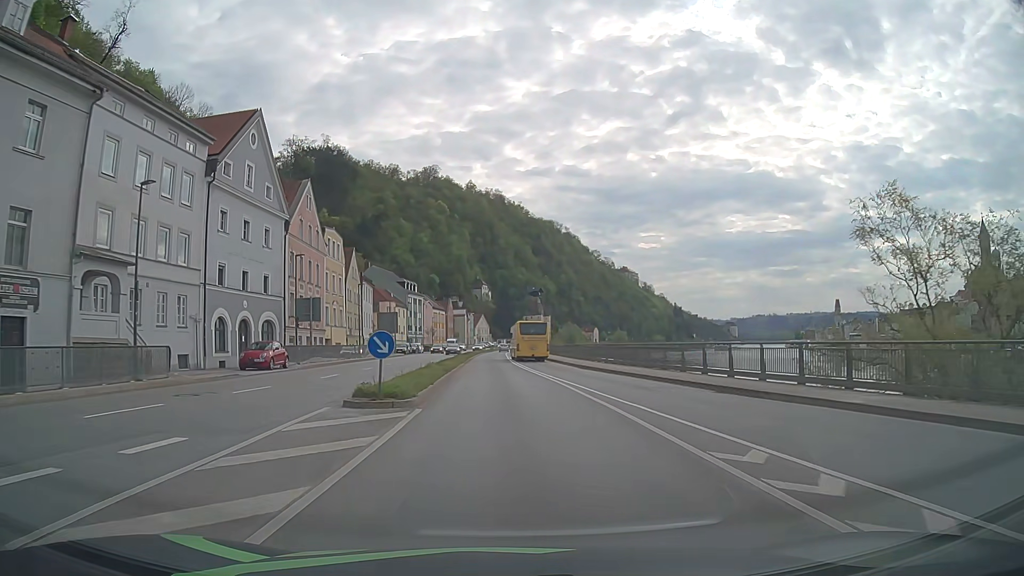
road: primary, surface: asphalt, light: Day
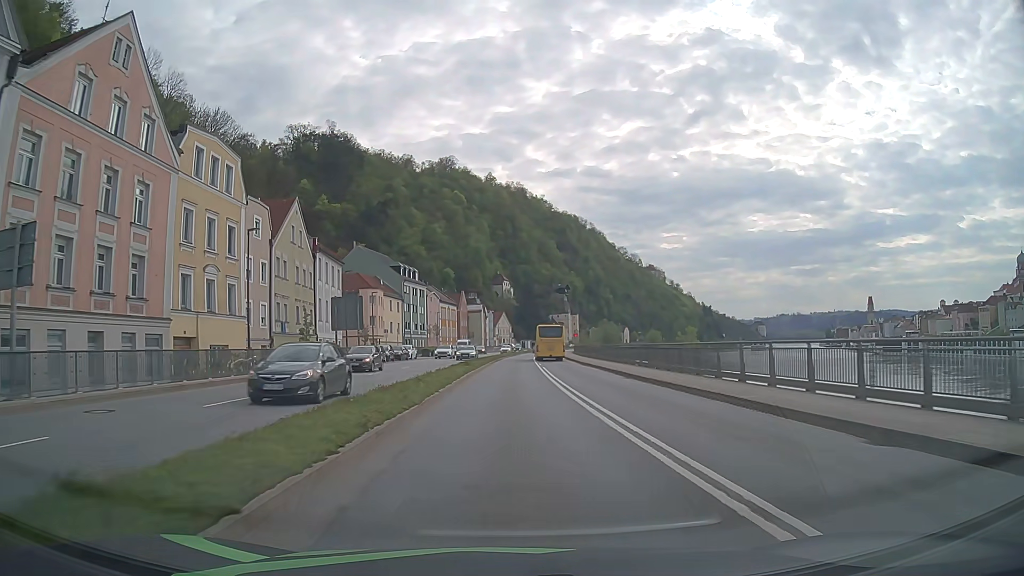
(-0.5, +30.5) m; -2°
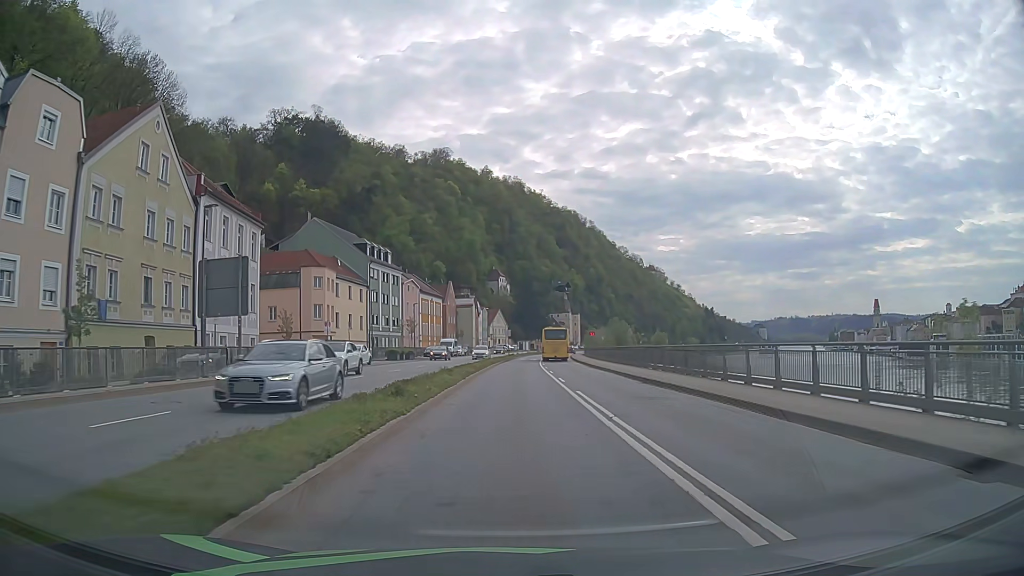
(0.0, +22.9) m; 0°
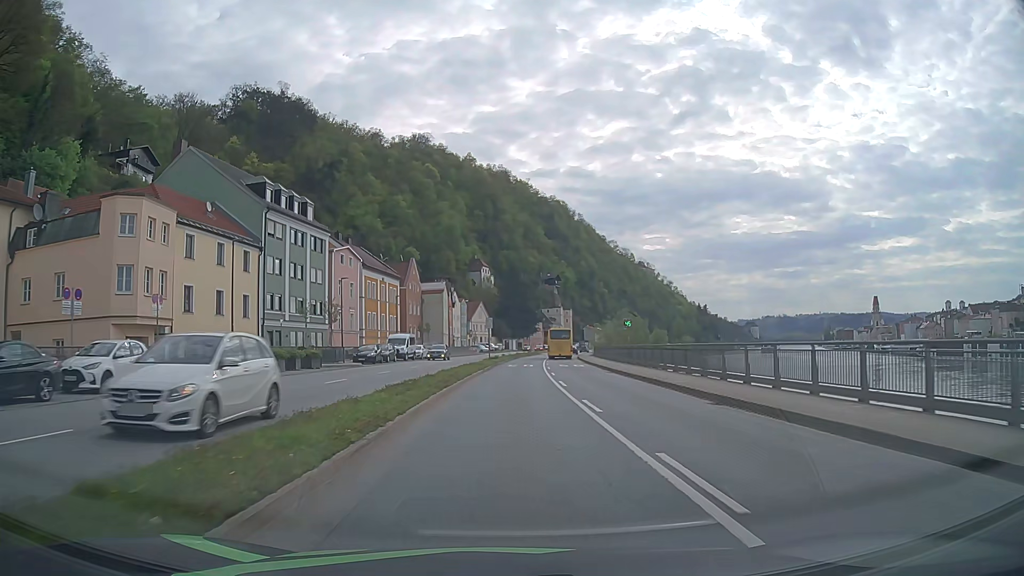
(+0.5, +30.5) m; +2°
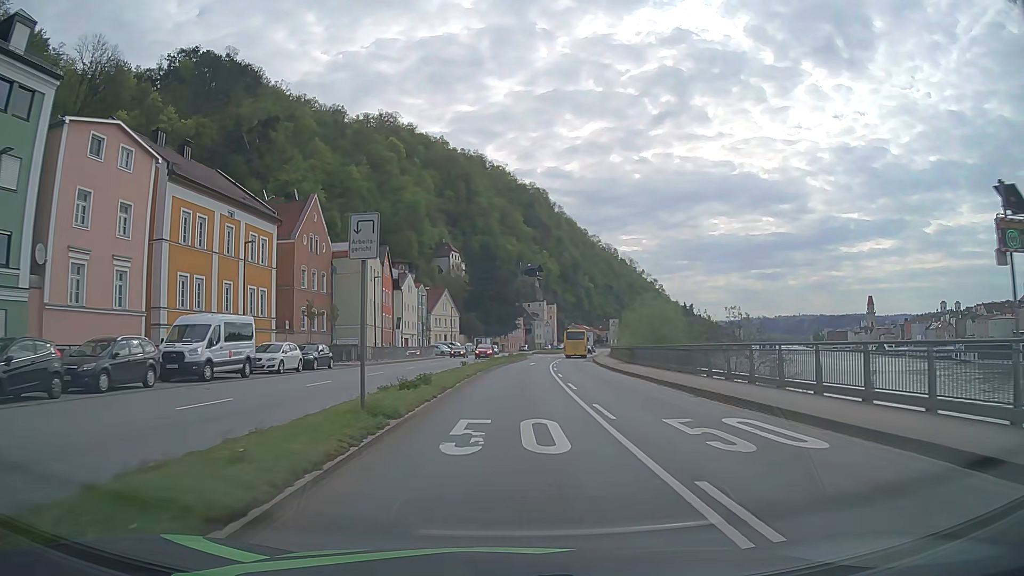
(+0.5, +38.0) m; +2°
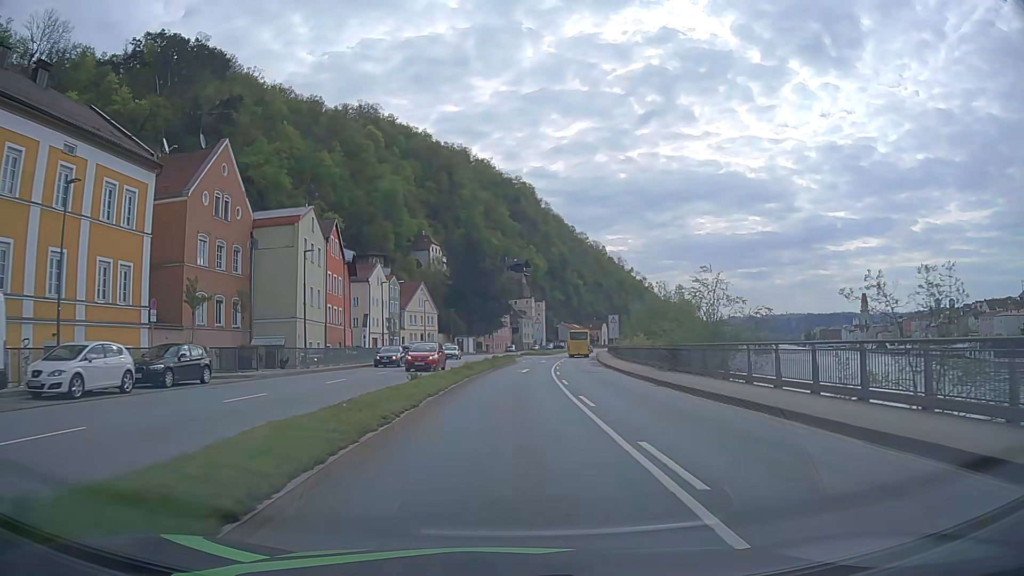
(+0.2, +15.2) m; +2°
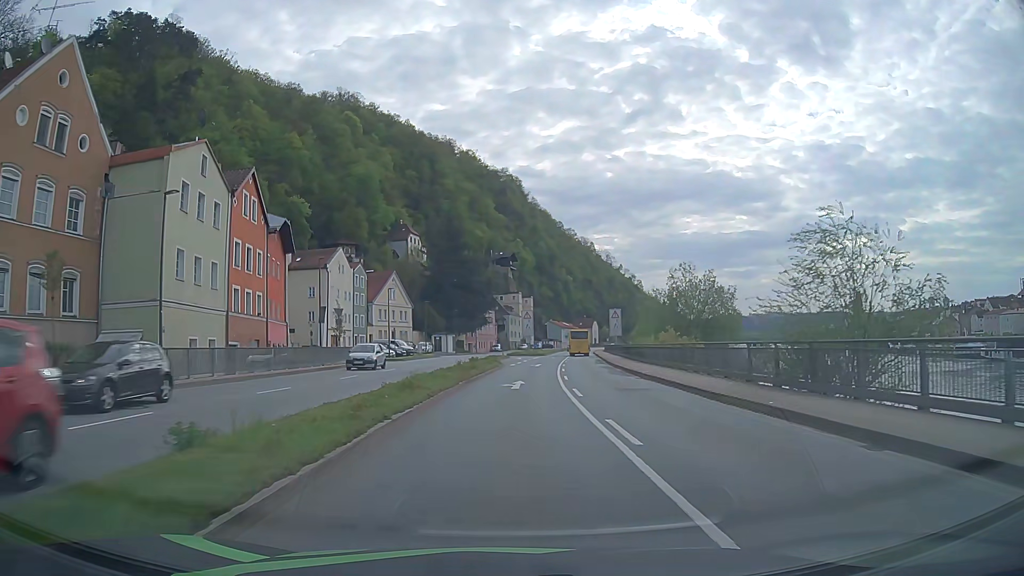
(+0.1, +15.2) m; +1°
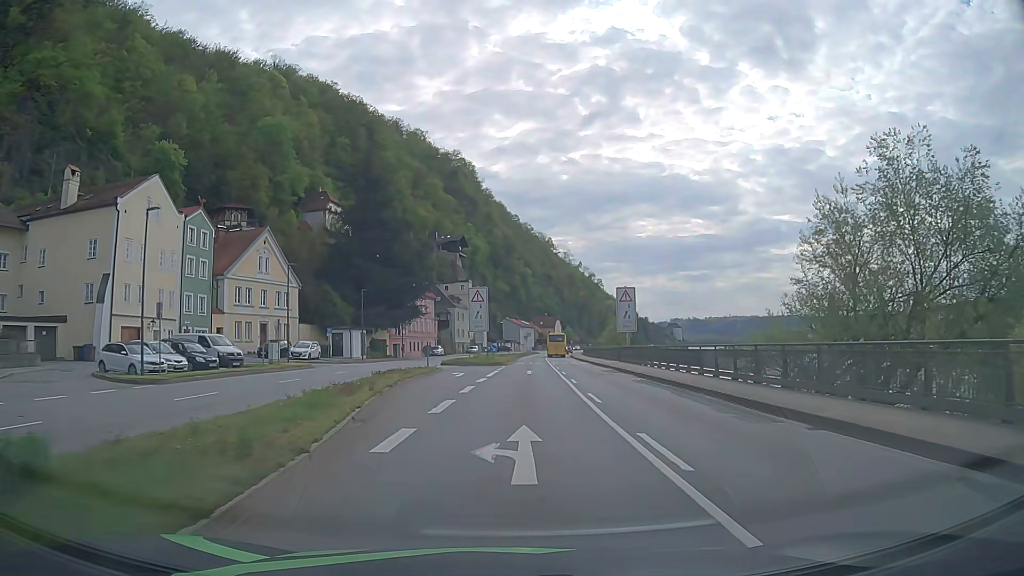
(+0.9, +38.0) m; +4°
(0, +10) (0, +20) (+1, +30) (+1, +40) (+1, +50) (+2, +60) (+2, +70) (+3, +80) (+3, +90) (+4, +100) m
